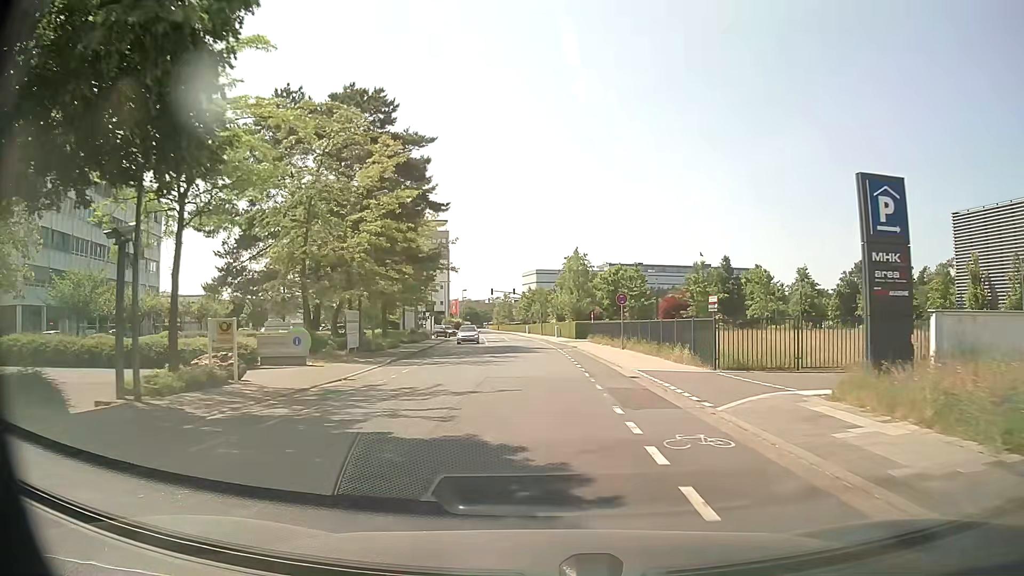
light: Day
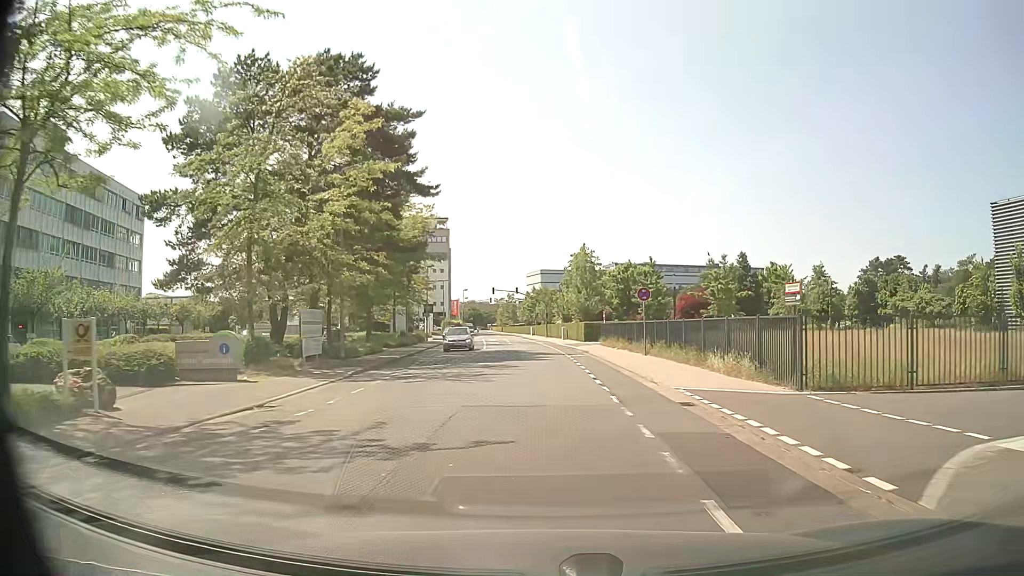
(0.0, +6.2) m; 0°
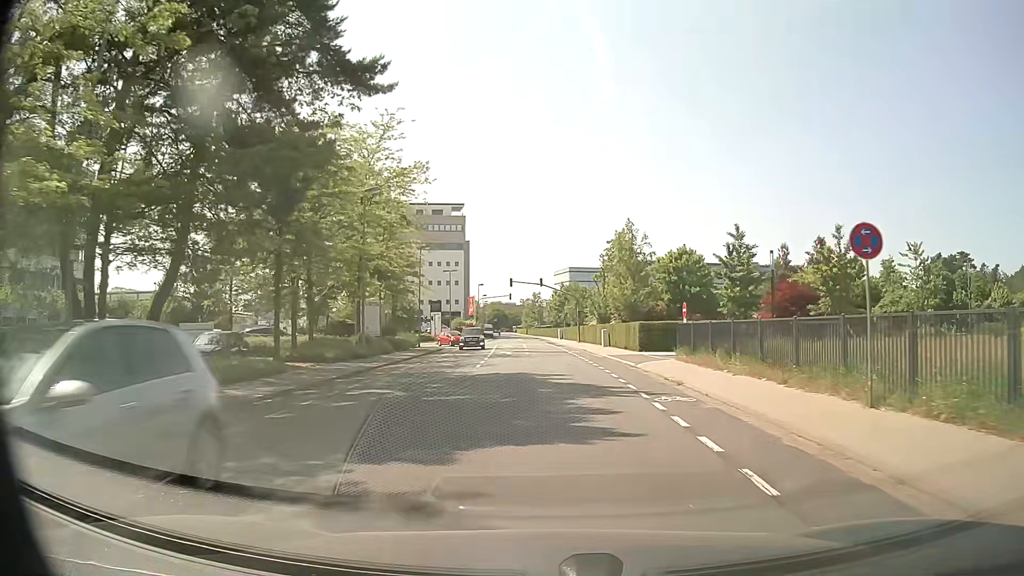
(-0.4, +18.9) m; -3°
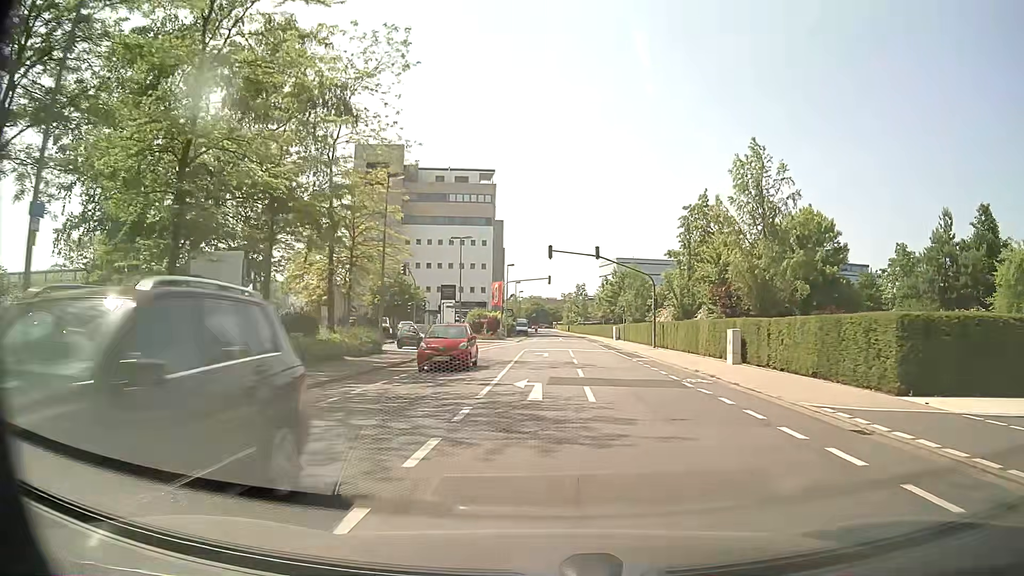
(-0.8, +24.9) m; -3°
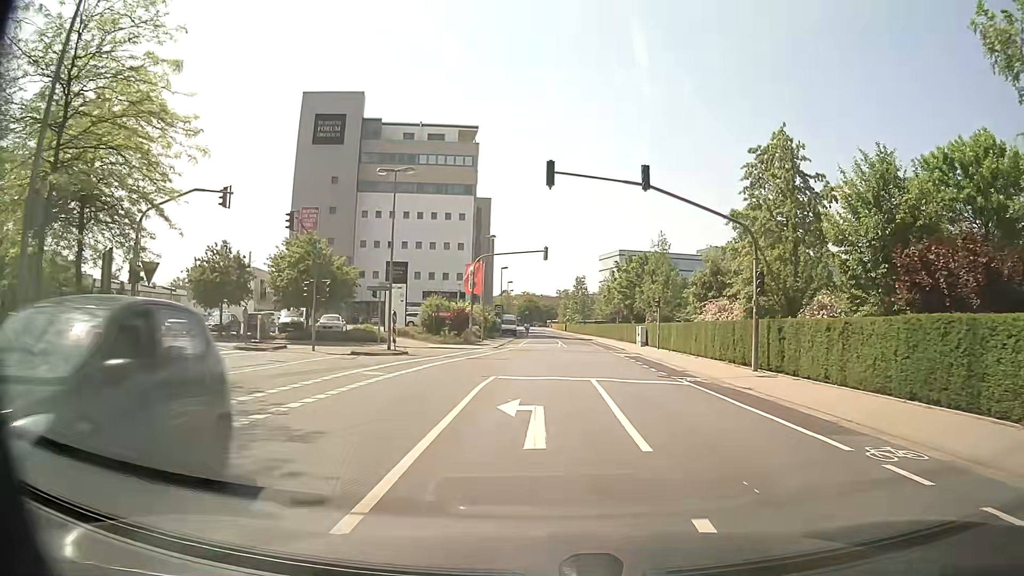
(0.0, +22.4) m; +1°
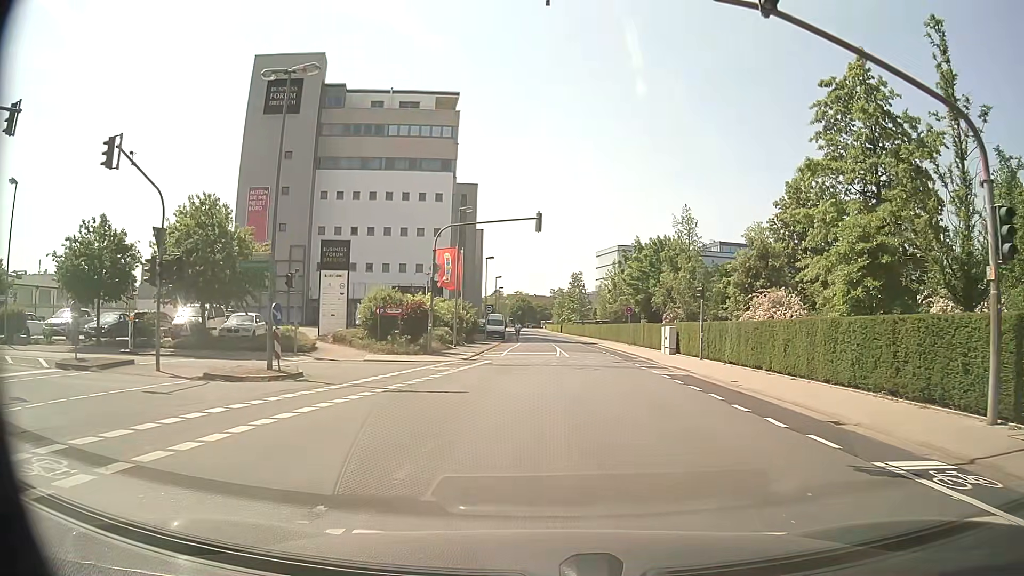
(-0.1, +12.9) m; +1°
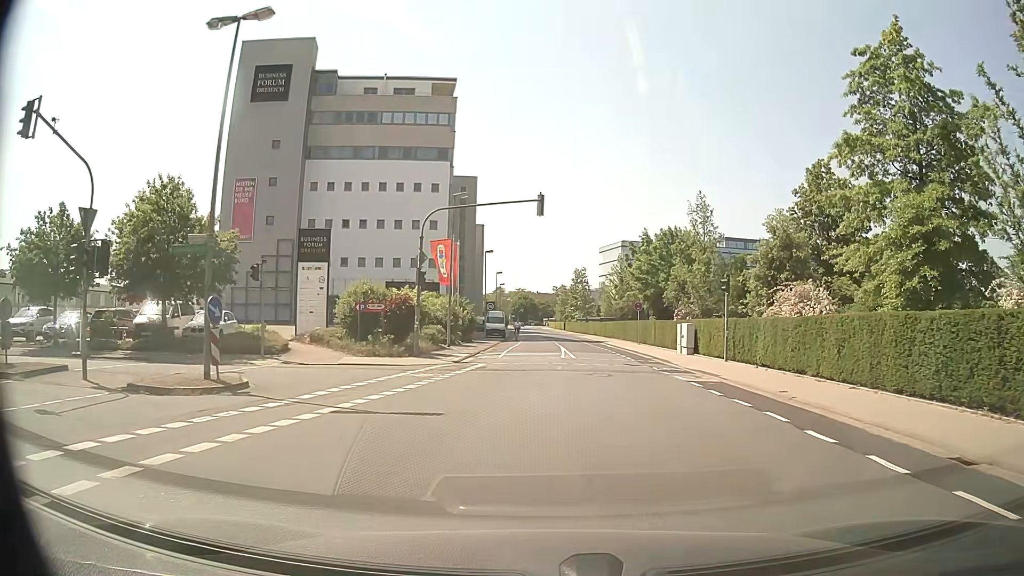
(-0.1, +3.7) m; -1°
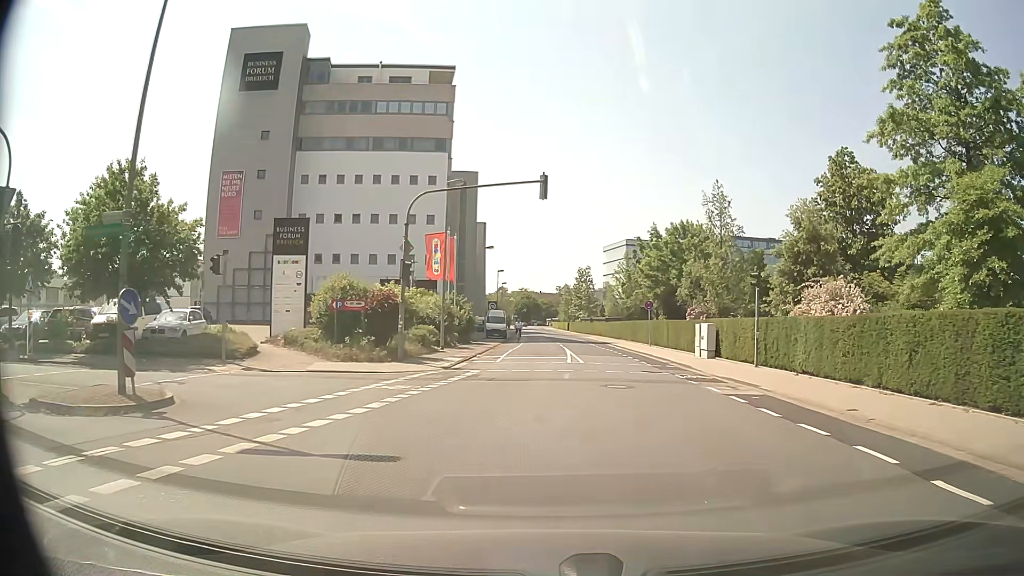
(0.0, +3.4) m; -1°
